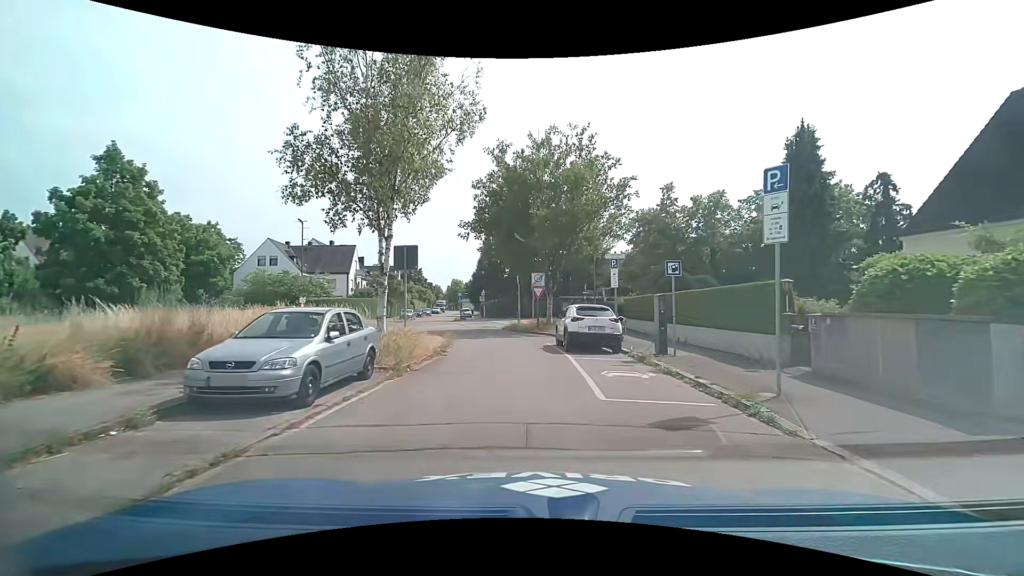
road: residential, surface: asphalt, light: Day
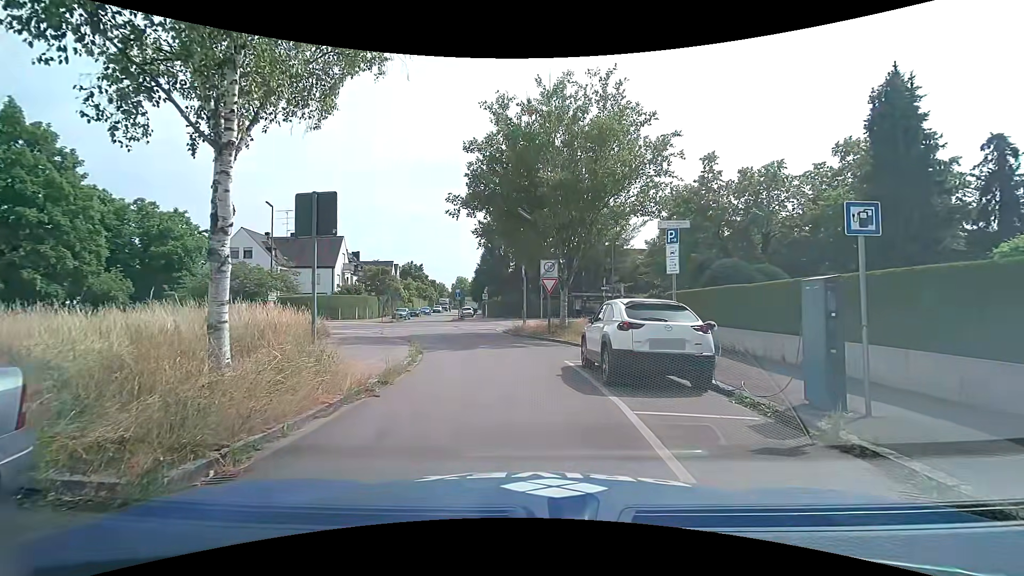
(-0.1, +7.2) m; 0°
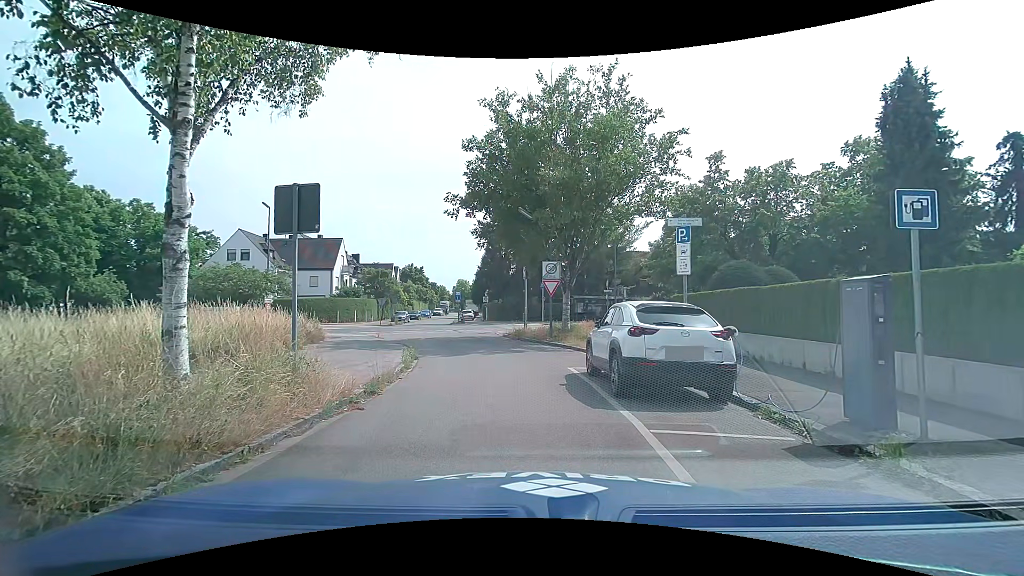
(0.0, +0.9) m; 0°
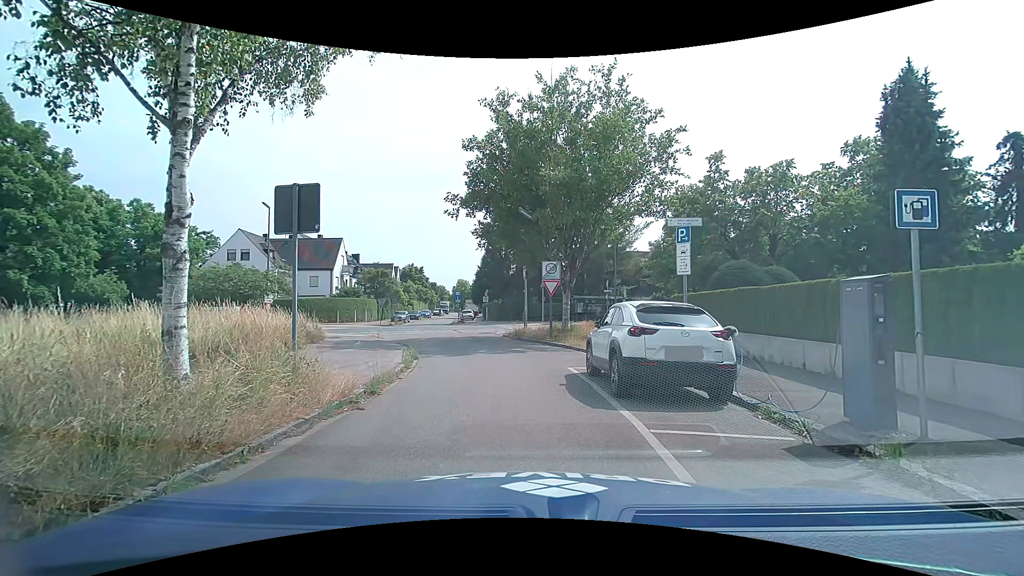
(0.0, 0.0) m; 0°
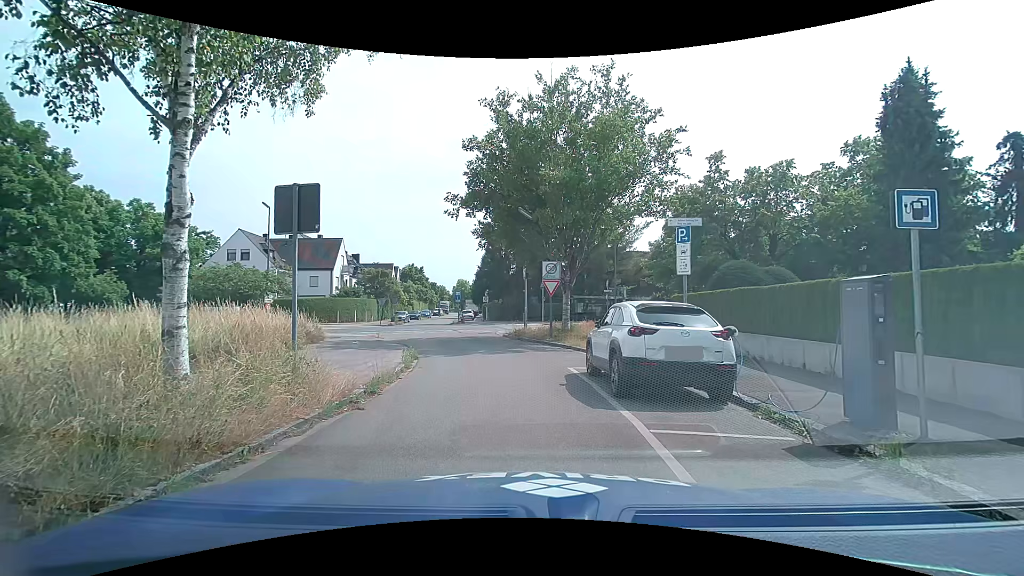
(0.0, 0.0) m; 0°
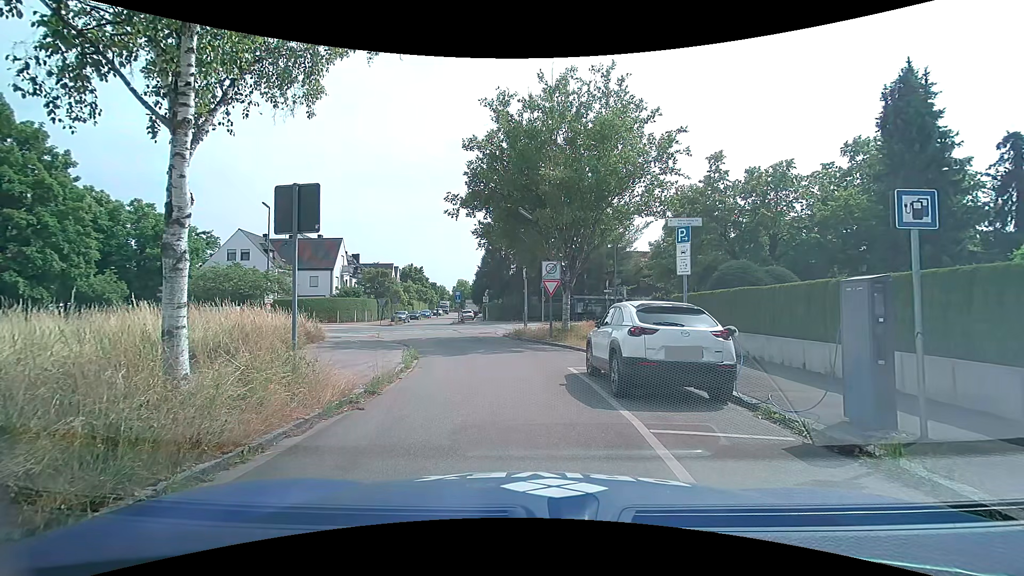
(0.0, 0.0) m; 0°
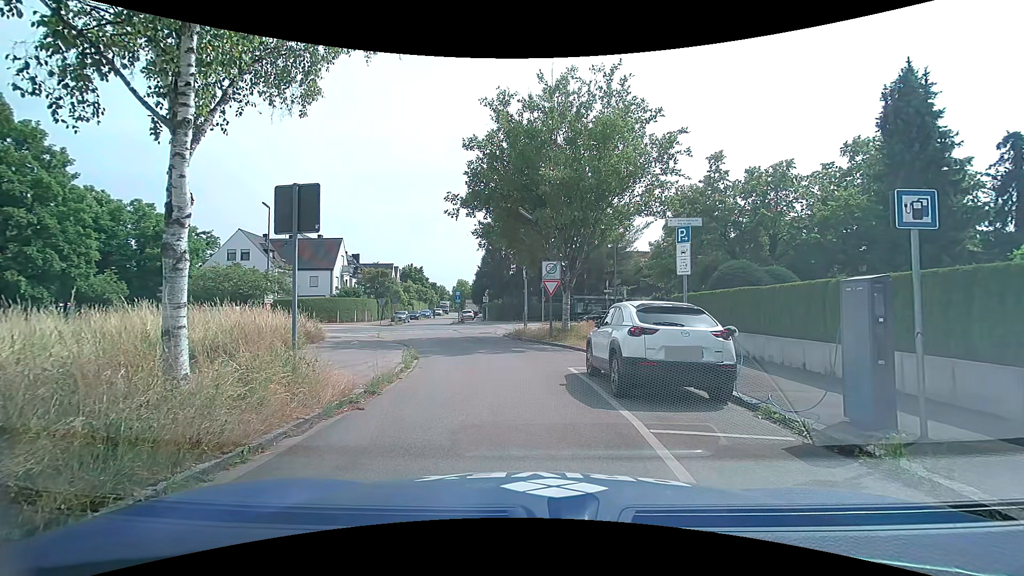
(0.0, 0.0) m; 0°
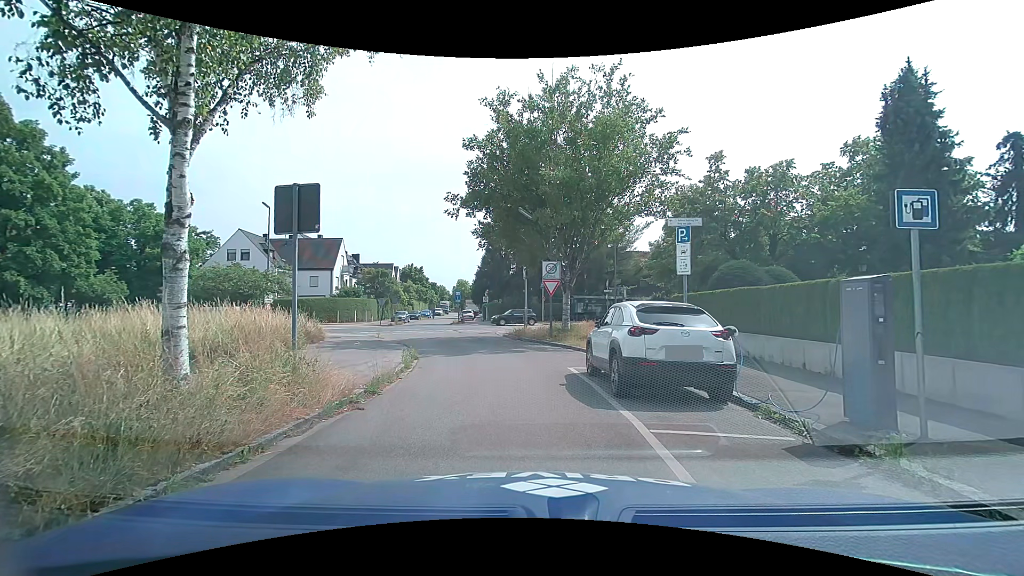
(0.0, 0.0) m; 0°
